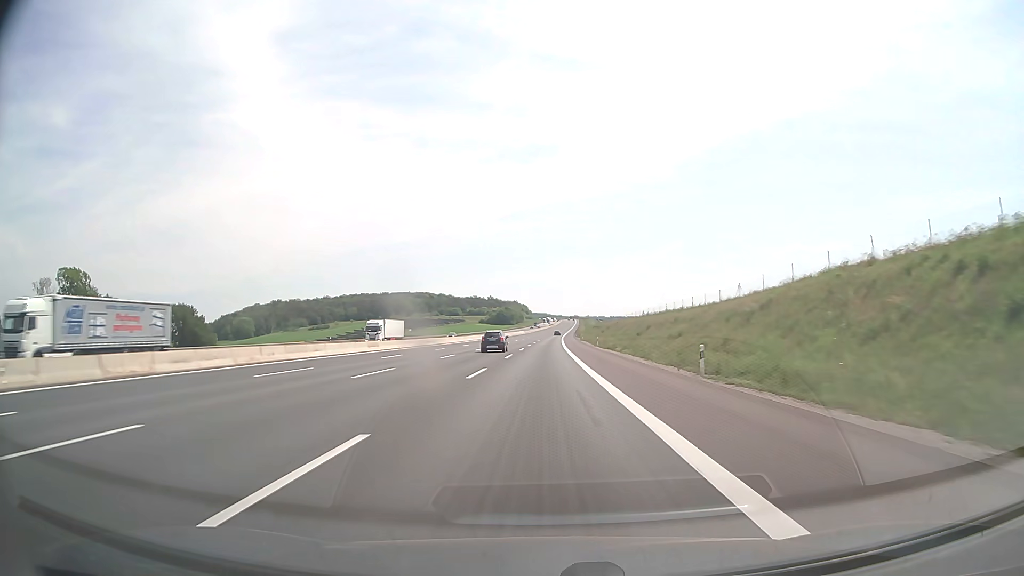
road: motorway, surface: asphalt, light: Day
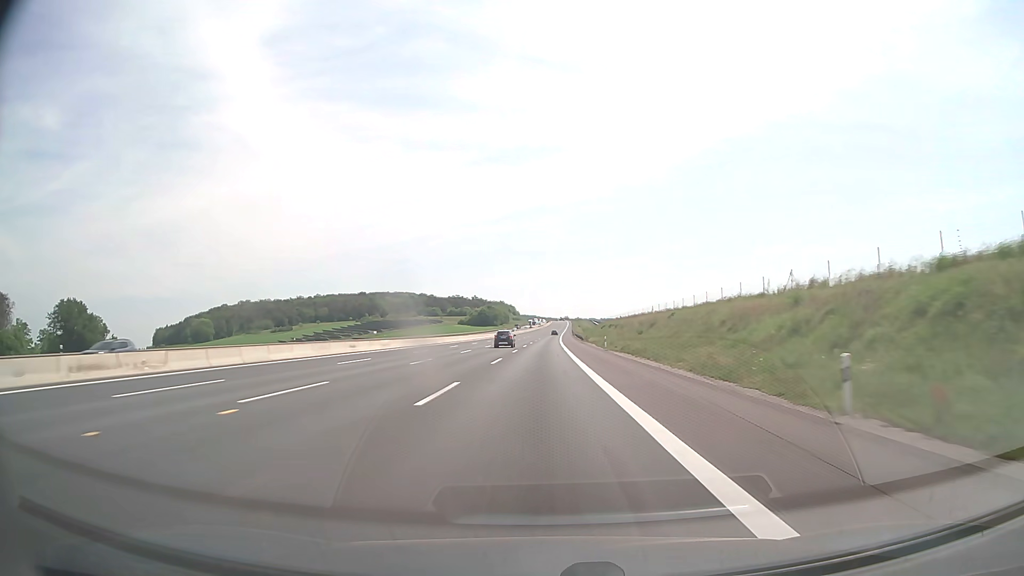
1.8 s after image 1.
(+0.5, +61.8) m; +1°
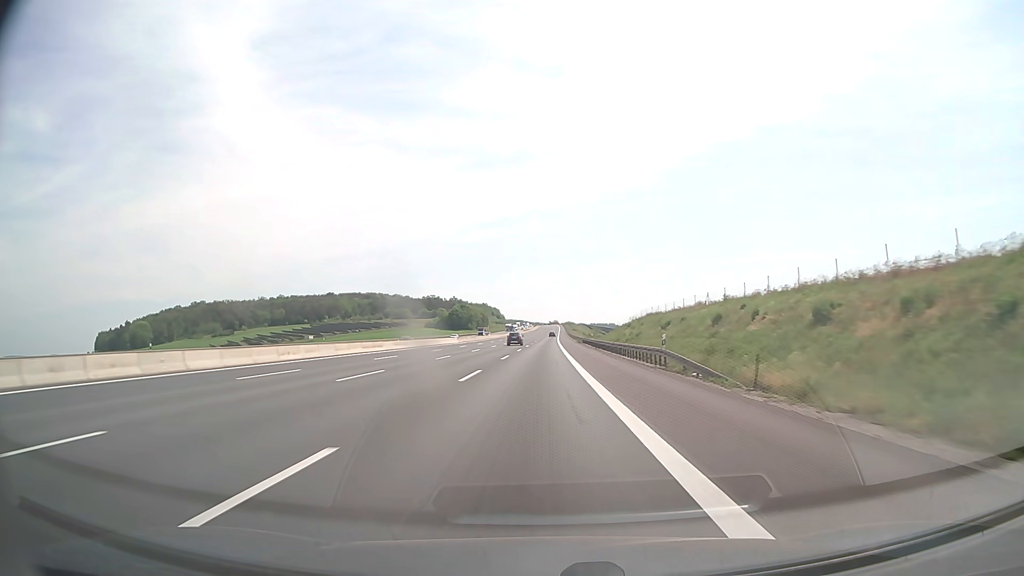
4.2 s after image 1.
(+0.8, +82.4) m; +1°
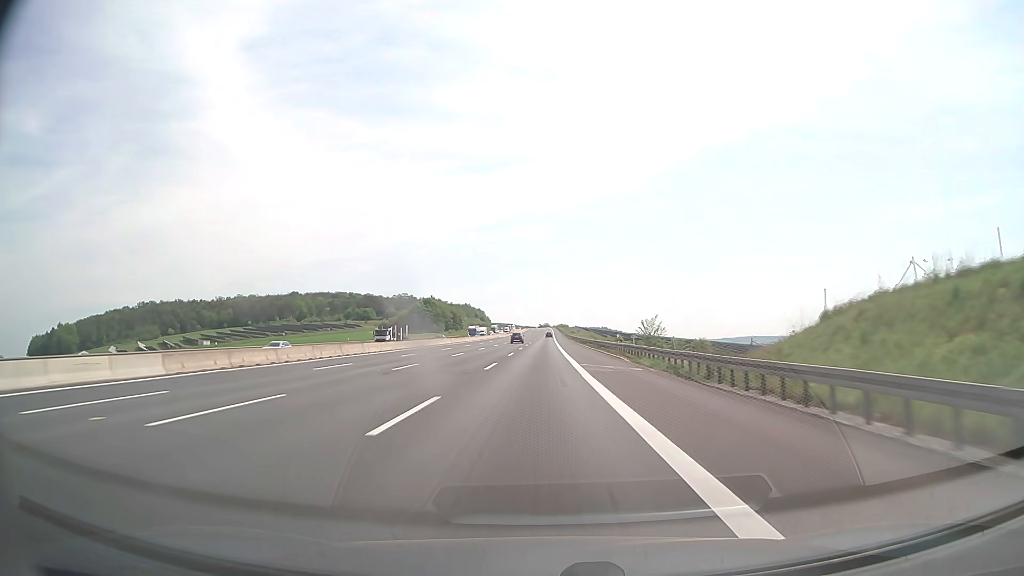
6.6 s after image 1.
(+0.5, +82.4) m; +1°
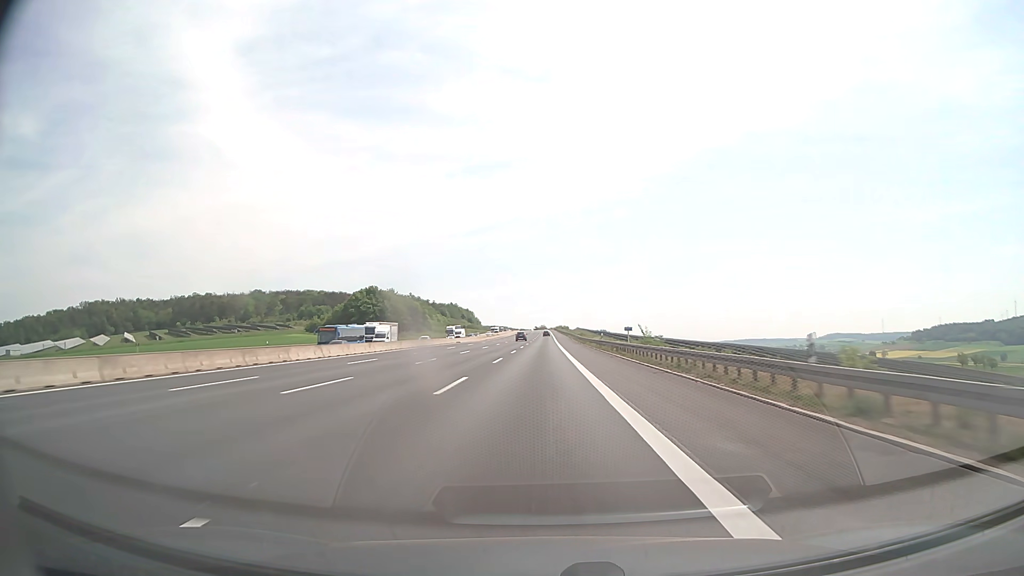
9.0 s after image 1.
(+0.4, +82.3) m; 0°
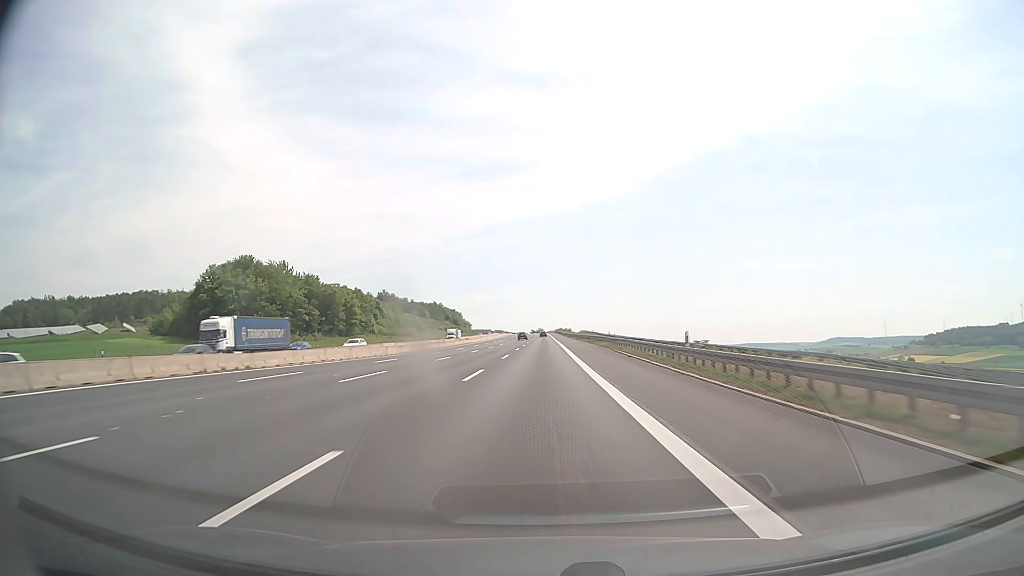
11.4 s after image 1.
(+0.2, +82.3) m; 0°
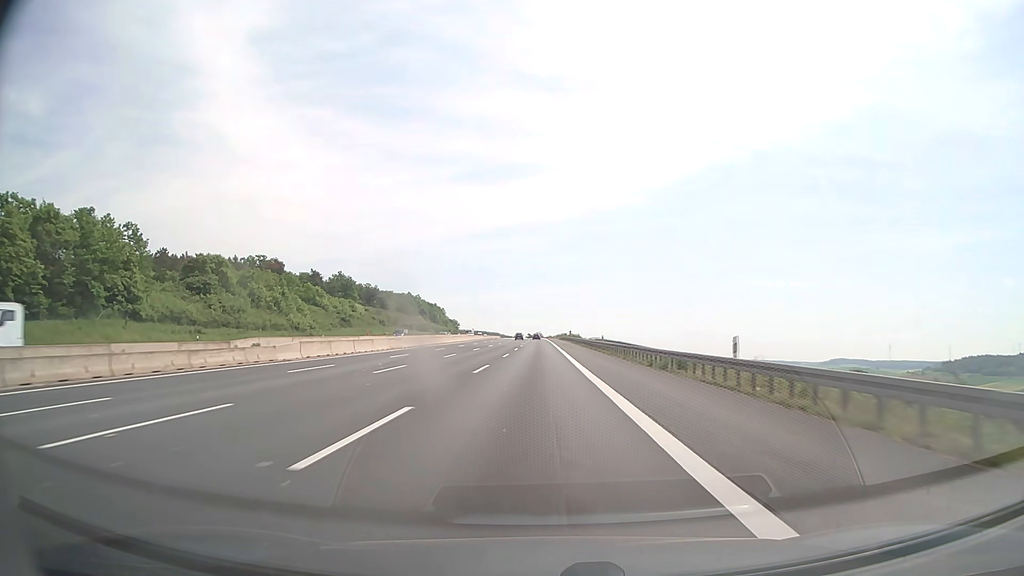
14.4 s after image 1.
(+0.2, +103.0) m; 0°
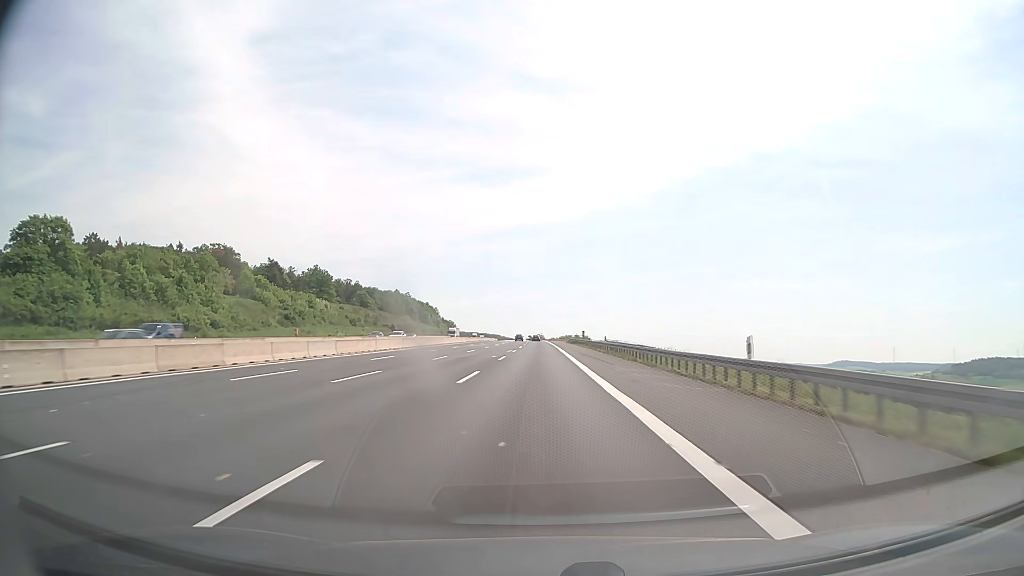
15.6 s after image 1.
(0.0, +41.2) m; 0°
(0, +10) (0, +20) (0, +30) (0, +40) (0, +50) (0, +60) (0, +70) (0, +80) (0, +90) (0, +100) m
